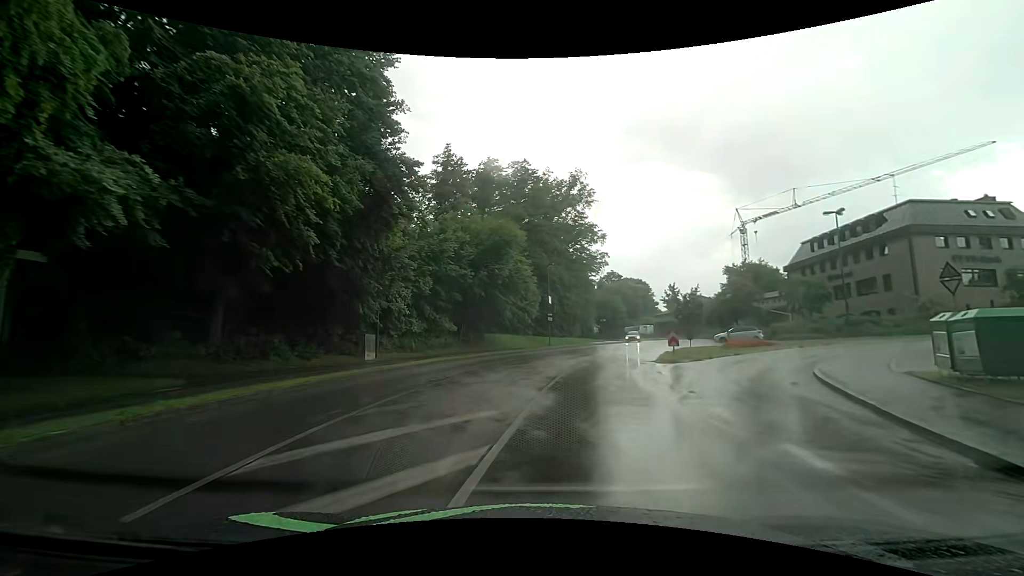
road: unclassified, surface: asphalt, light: Day
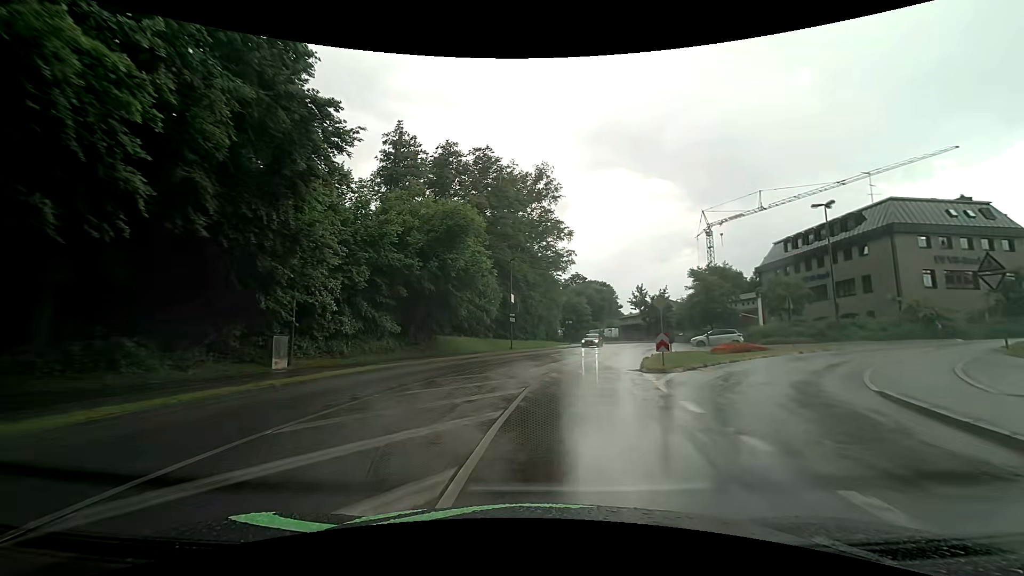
(+0.2, +5.1) m; +4°
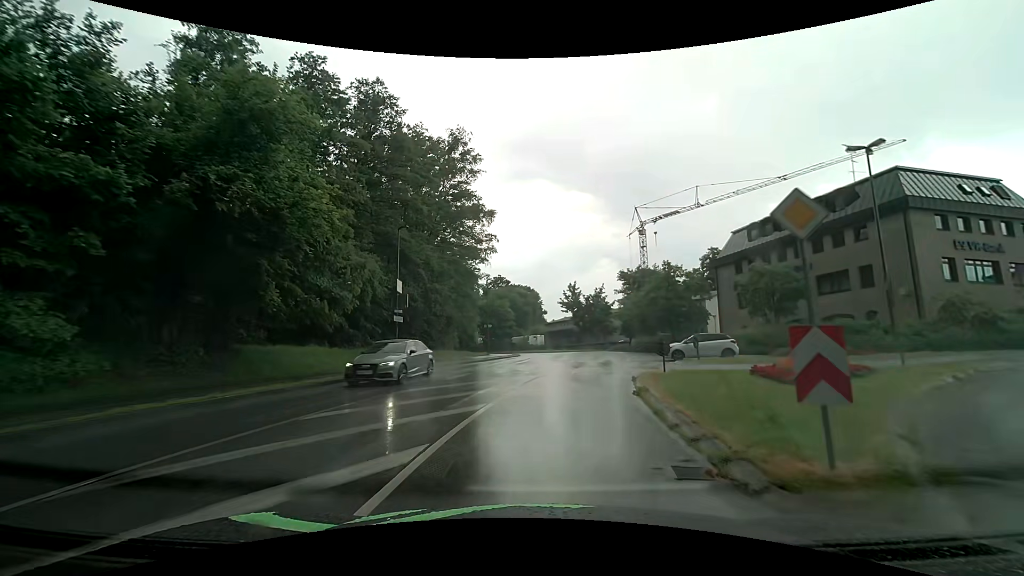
(+1.3, +15.1) m; +10°
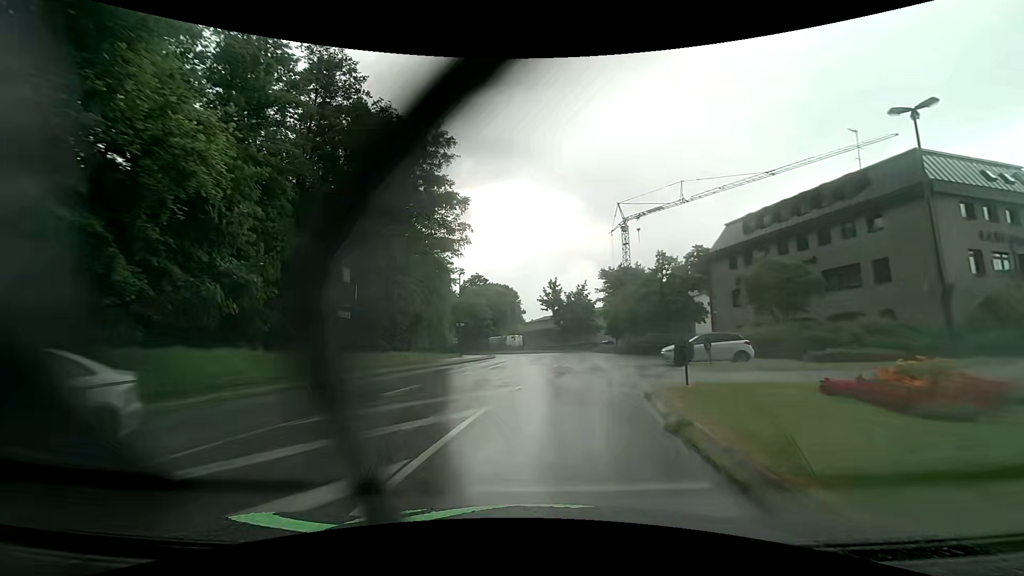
(+0.1, +4.9) m; +1°
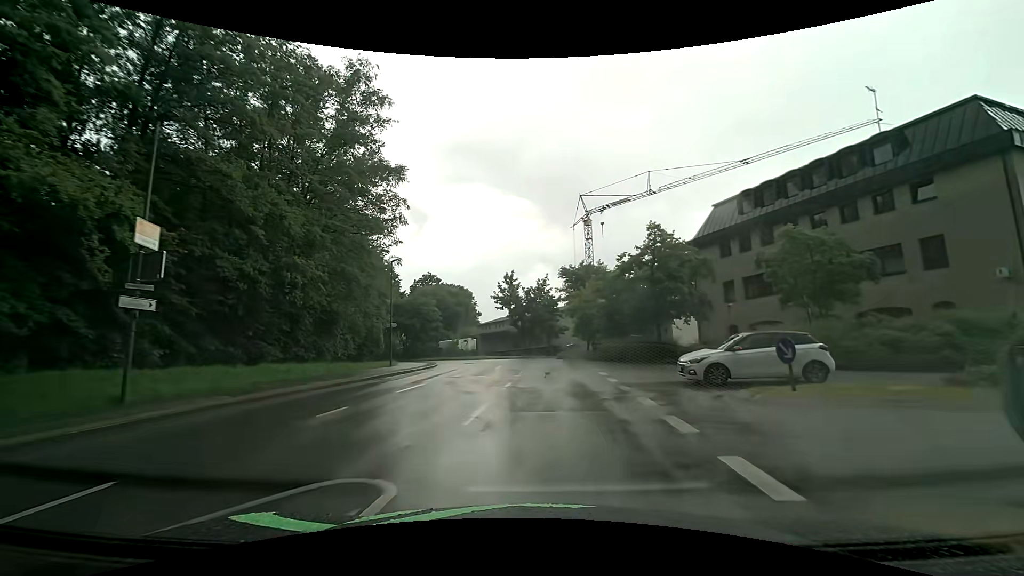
(+0.5, +9.7) m; +5°
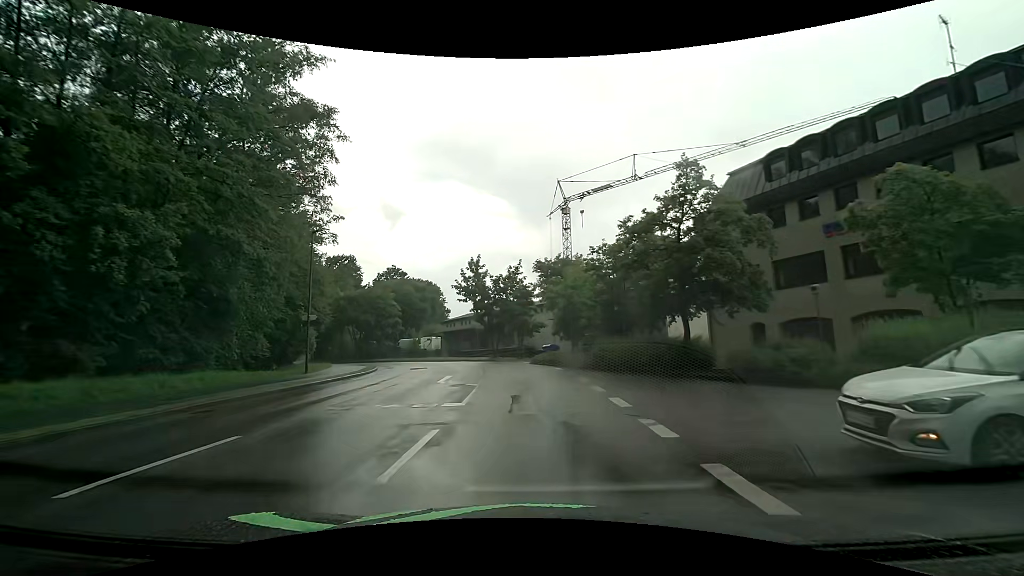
(+0.4, +9.4) m; +4°
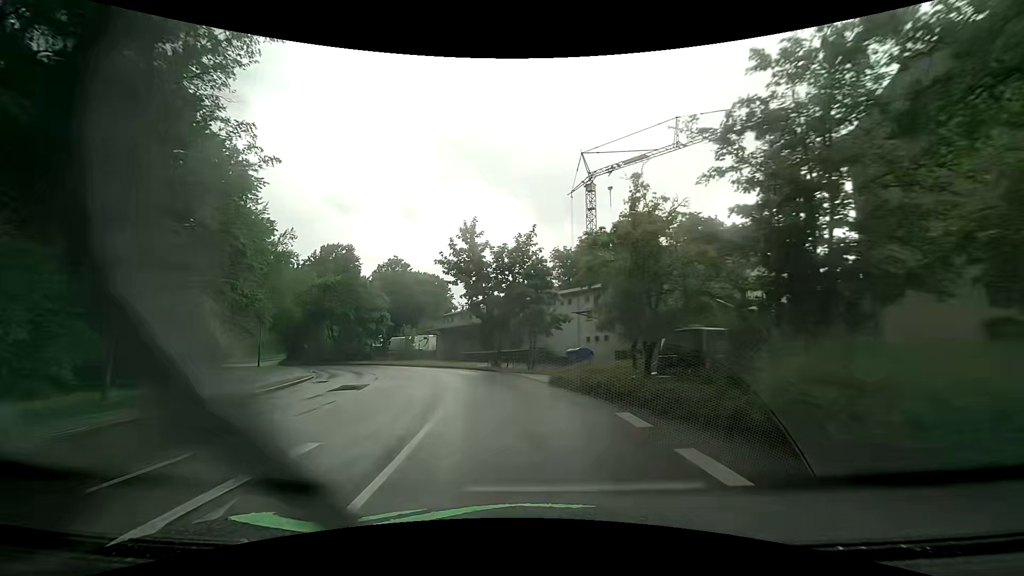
(-0.1, +14.3) m; -2°
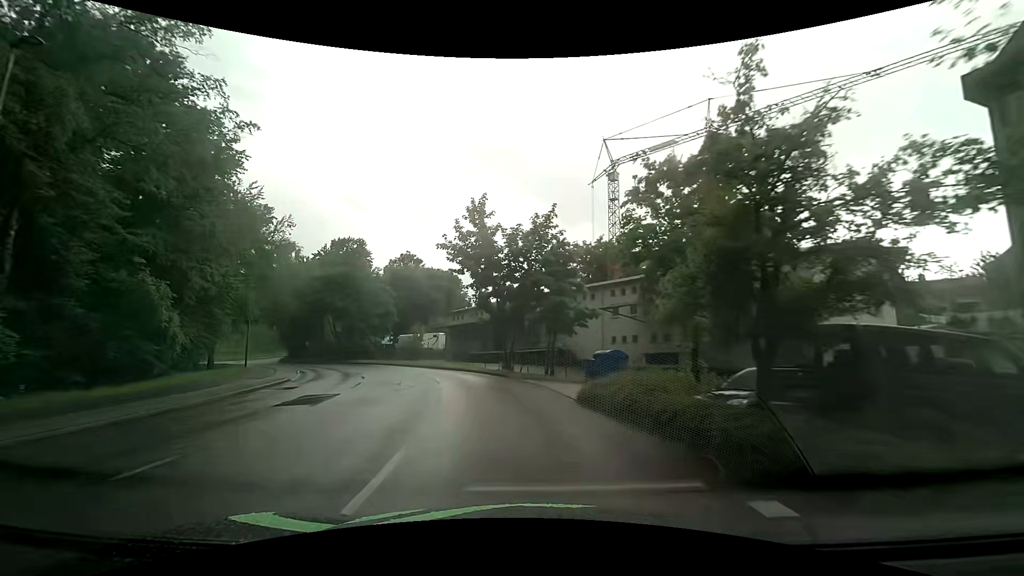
(-0.1, +4.9) m; -1°
(0, +10) (-2, +20) (-5, +29) (-9, +39) (-14, +47) (-21, +55) (-28, +61) (-37, +66) (-46, +70) (-55, +74) m
